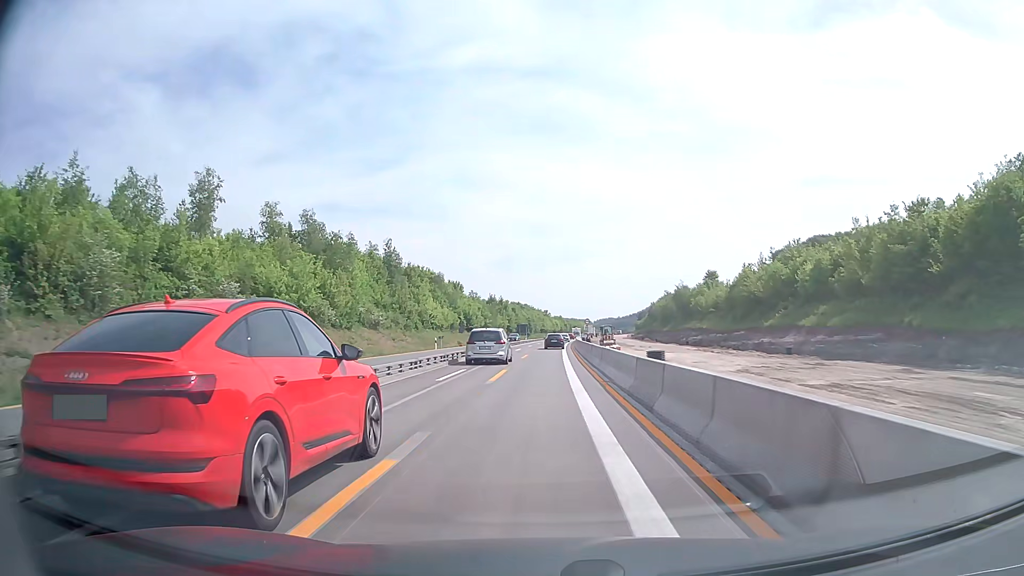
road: motorway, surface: concrete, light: Day
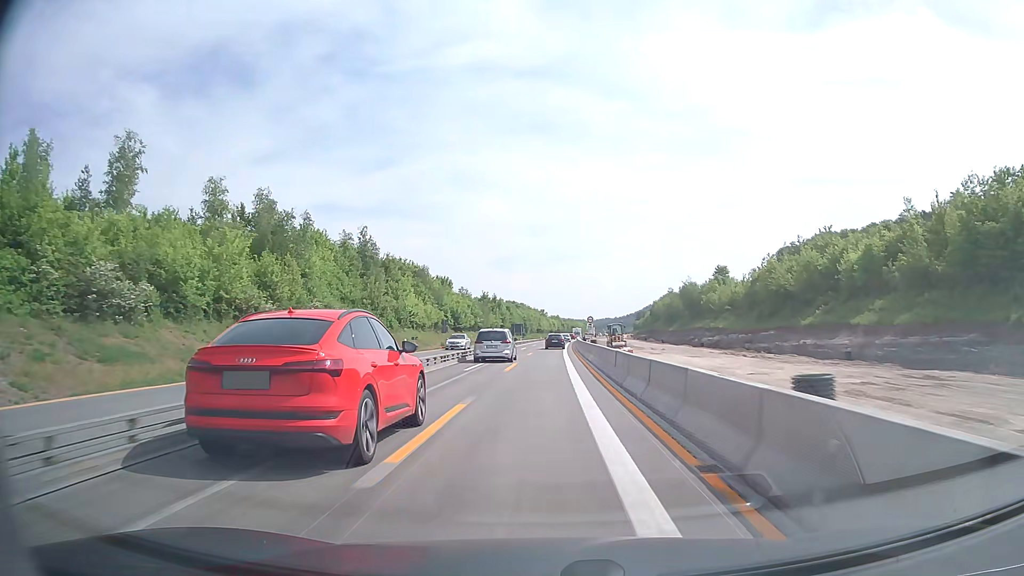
(0.0, +12.3) m; 0°
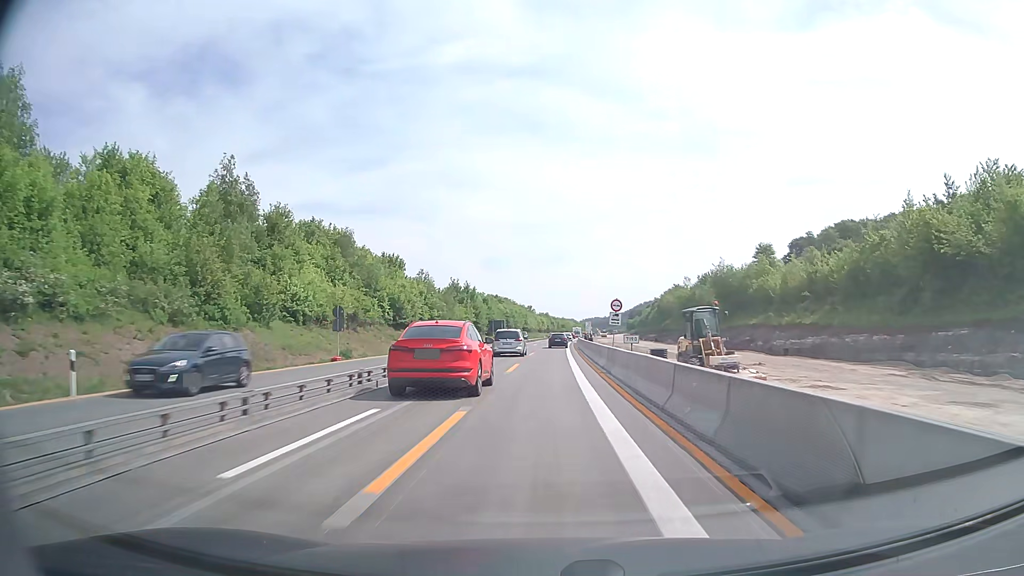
(+0.3, +37.0) m; +1°
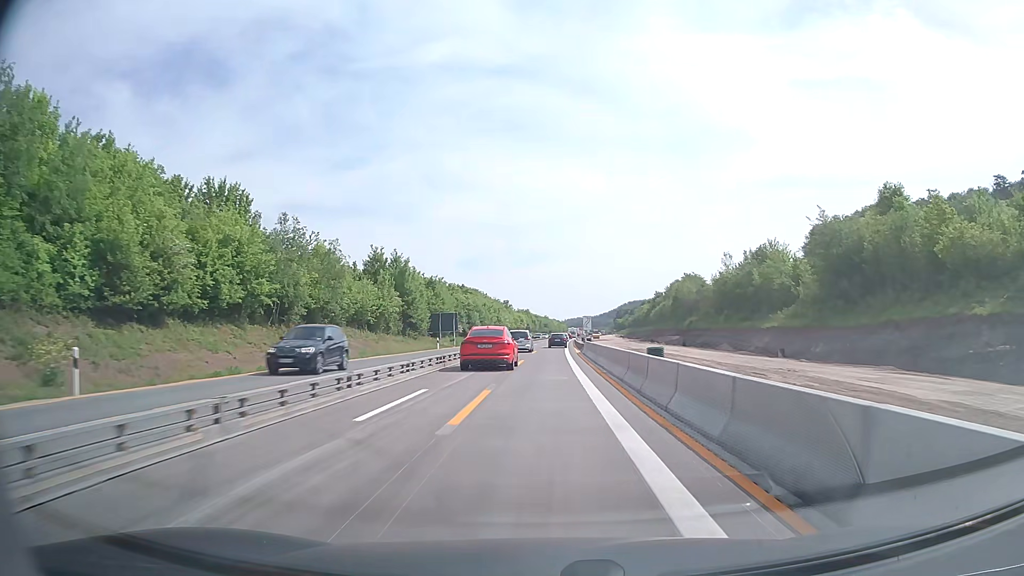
(+0.7, +49.3) m; +2°
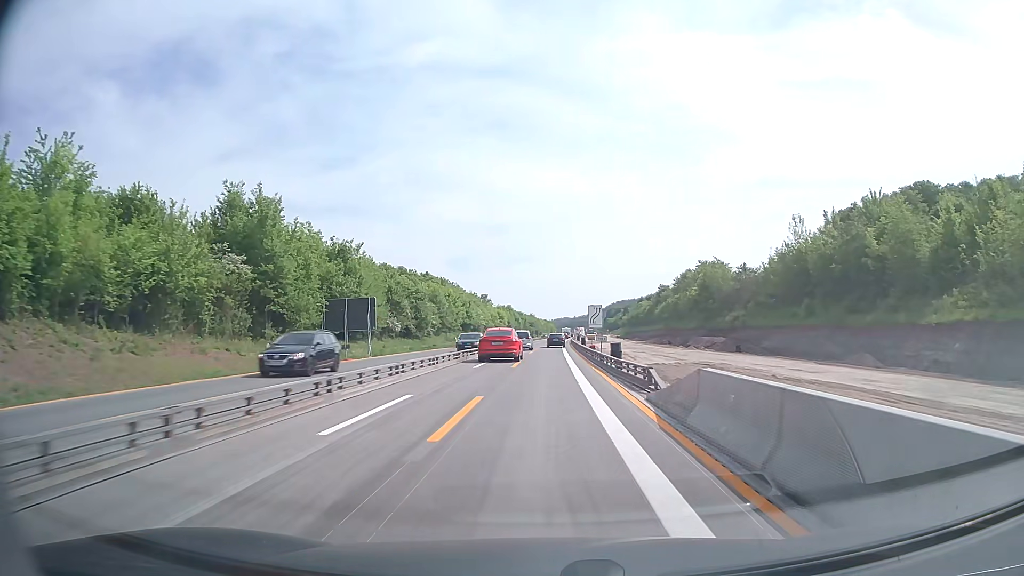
(+0.4, +37.2) m; +1°
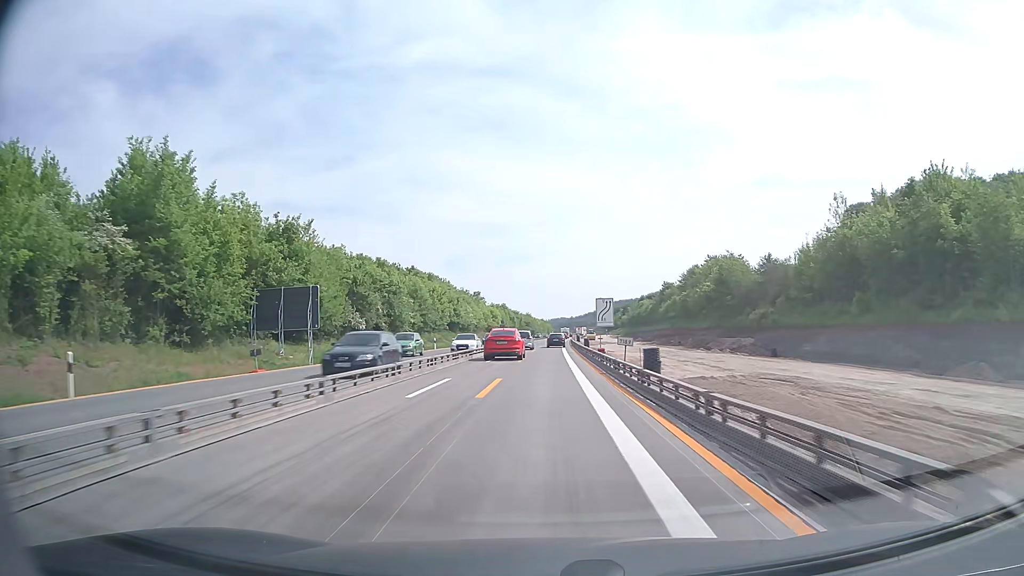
(0.0, +12.5) m; 0°
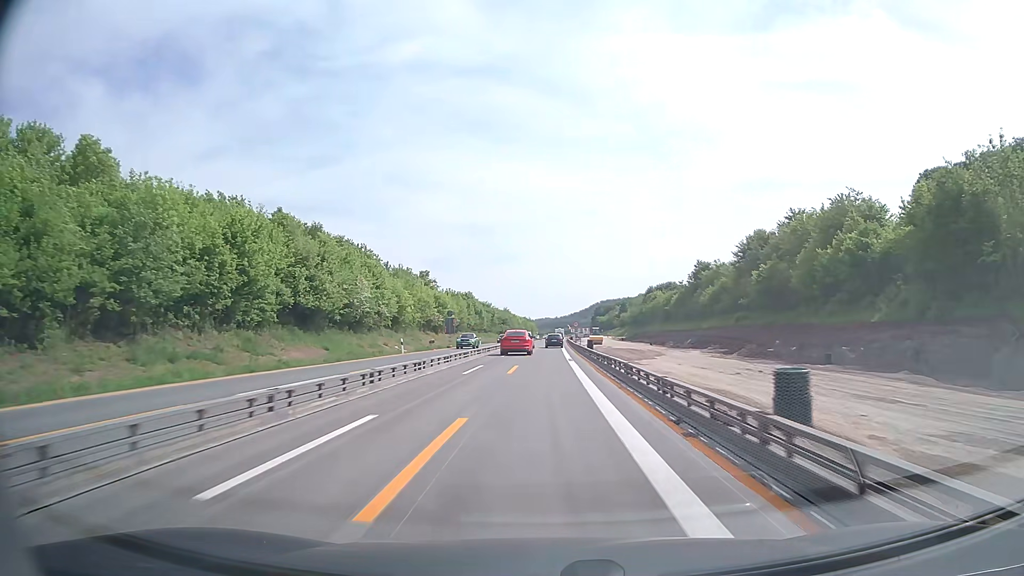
(+0.6, +62.8) m; +1°
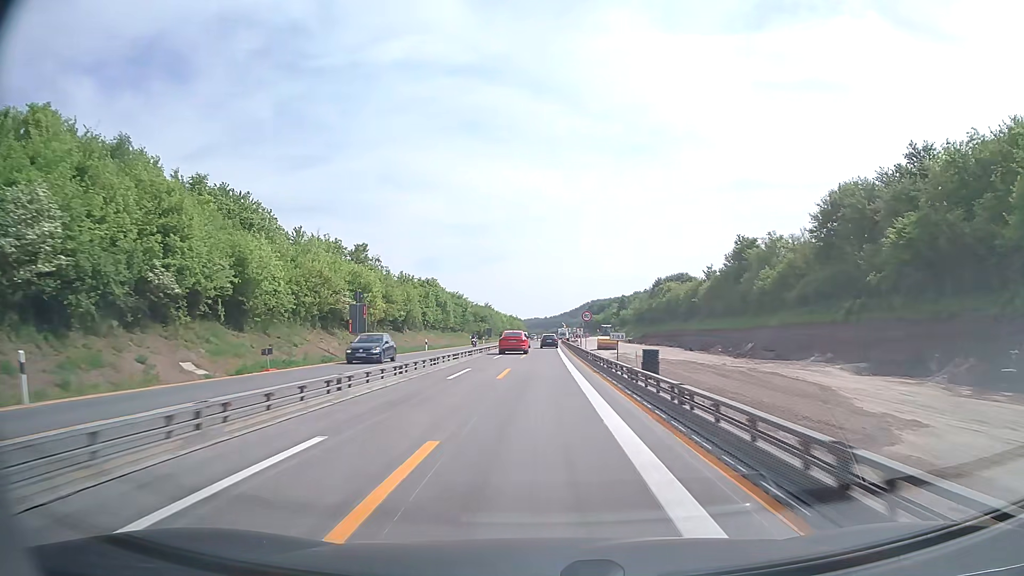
(+0.3, +38.2) m; +1°
(0, +10) (0, +20) (0, +30) (0, +40) (0, +50) (0, +60) (0, +70) (0, +80) (0, +90) (0, +100) m
